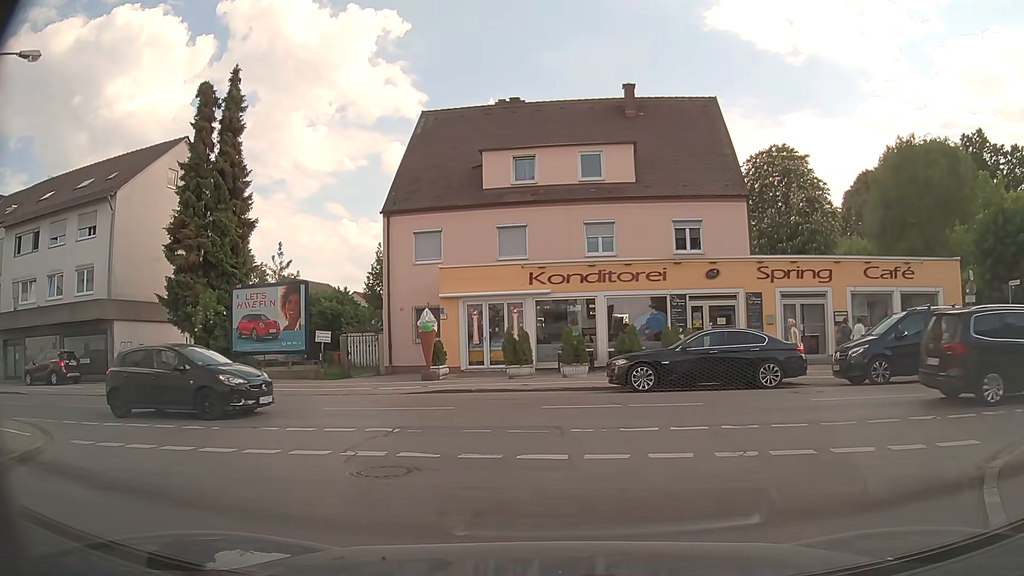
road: unclassified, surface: asphalt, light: Day
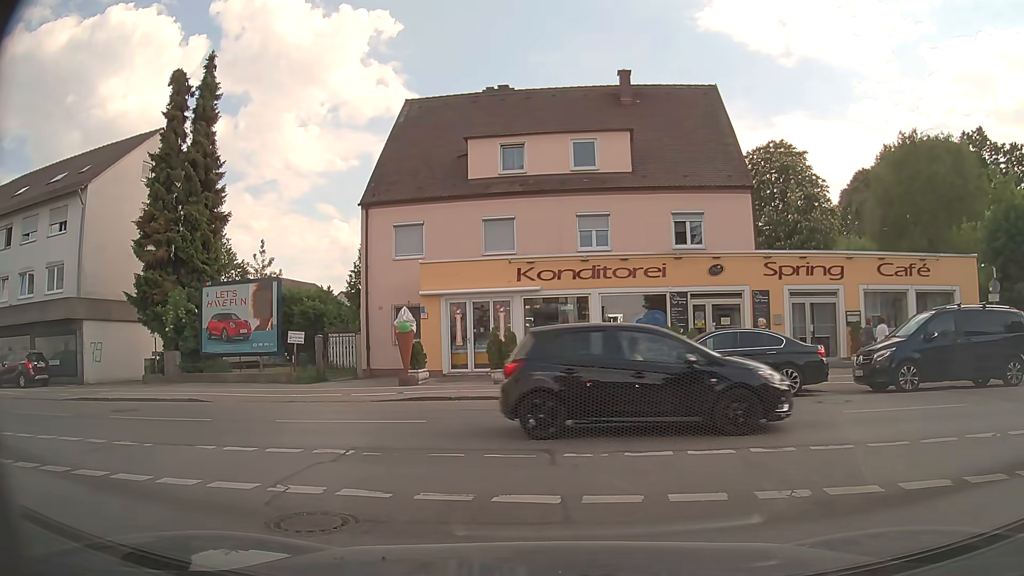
(0.0, +1.9) m; +1°
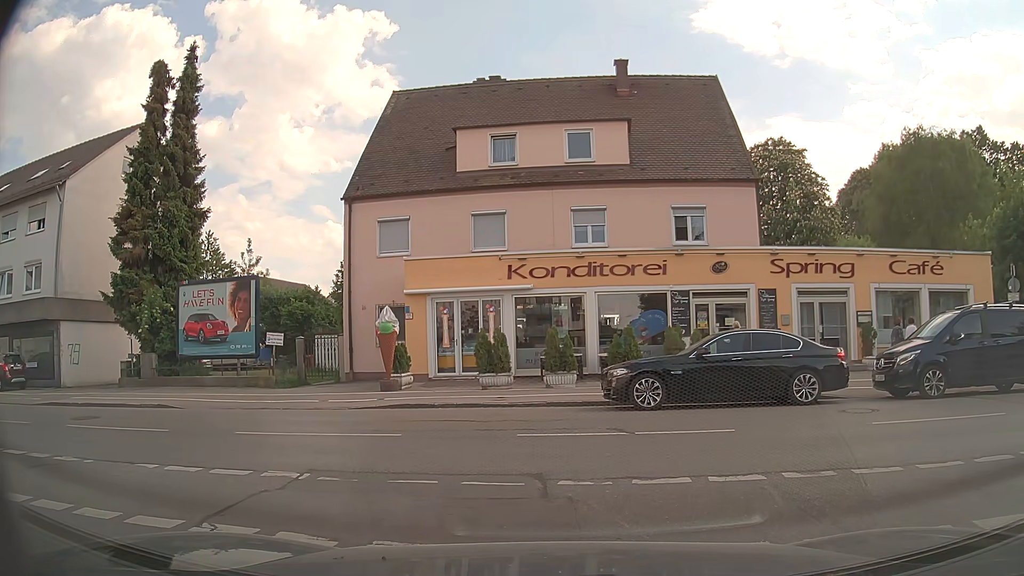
(0.0, +1.3) m; 0°
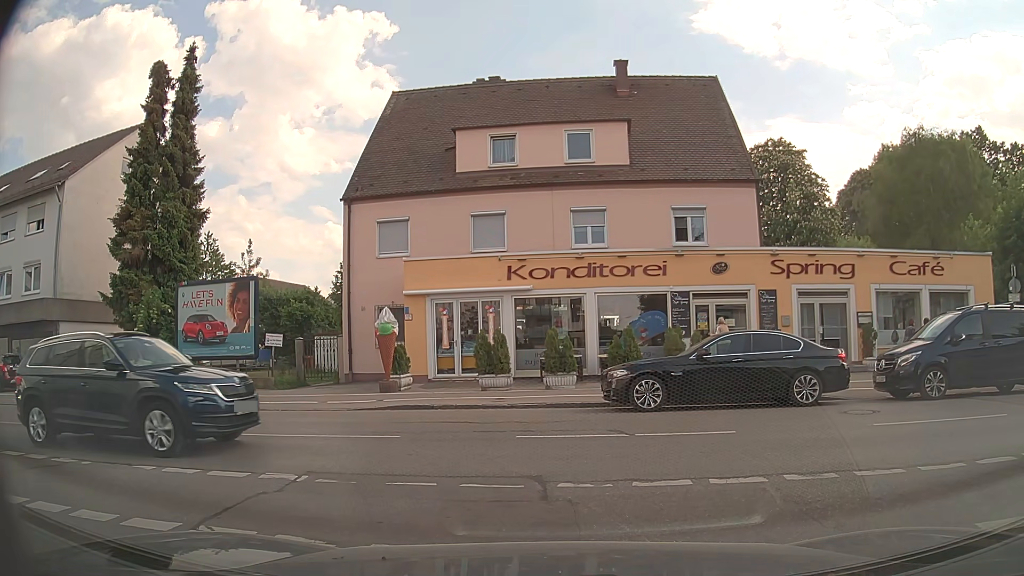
(0.0, +0.1) m; 0°
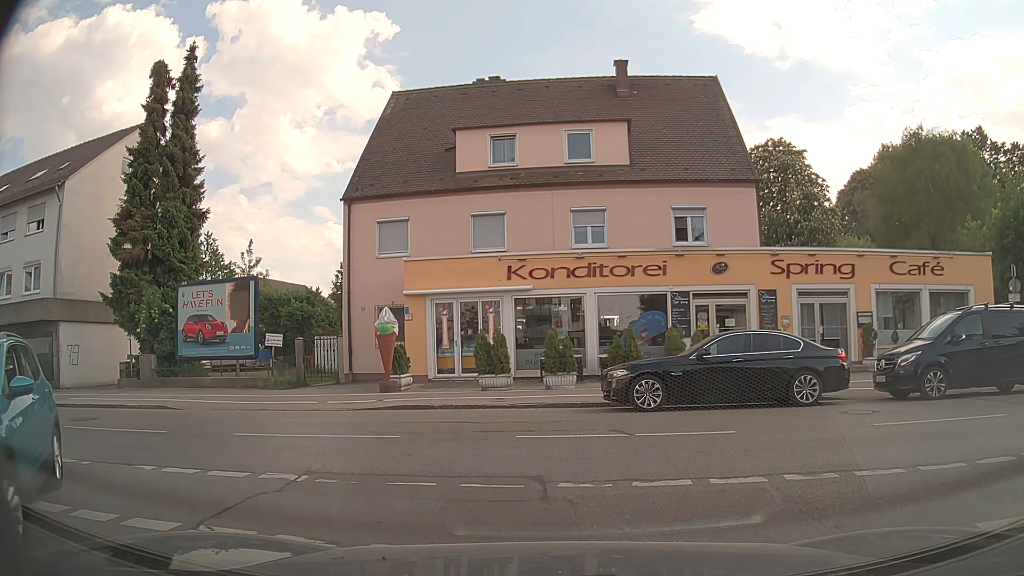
(0.0, 0.0) m; 0°
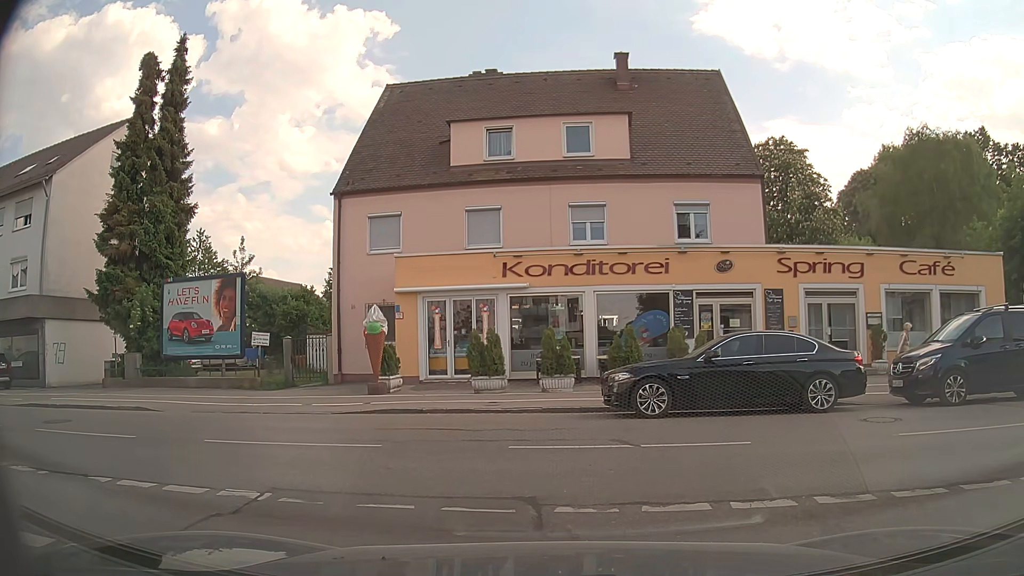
(0.0, +0.9) m; 0°
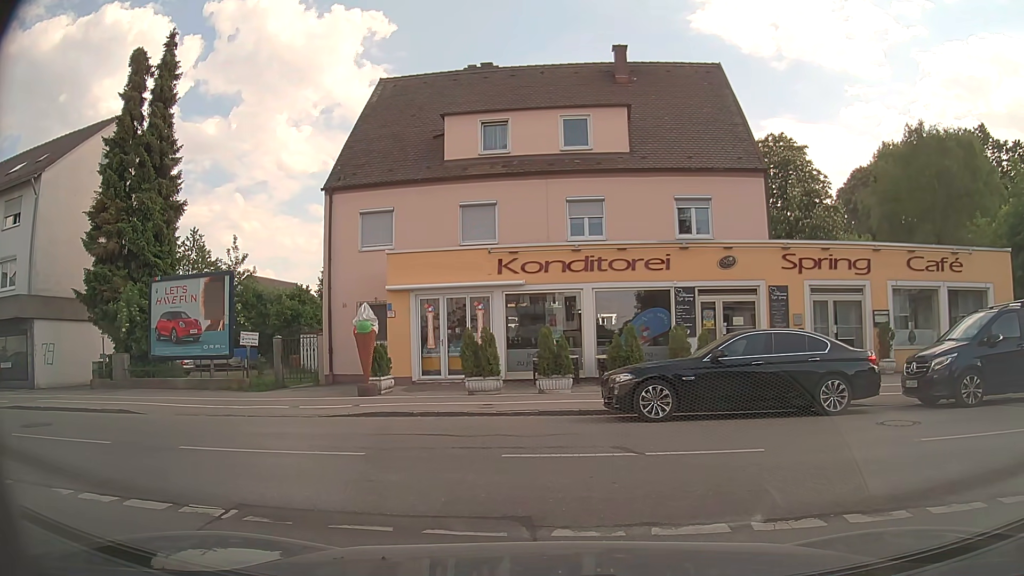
(0.0, +0.7) m; 0°
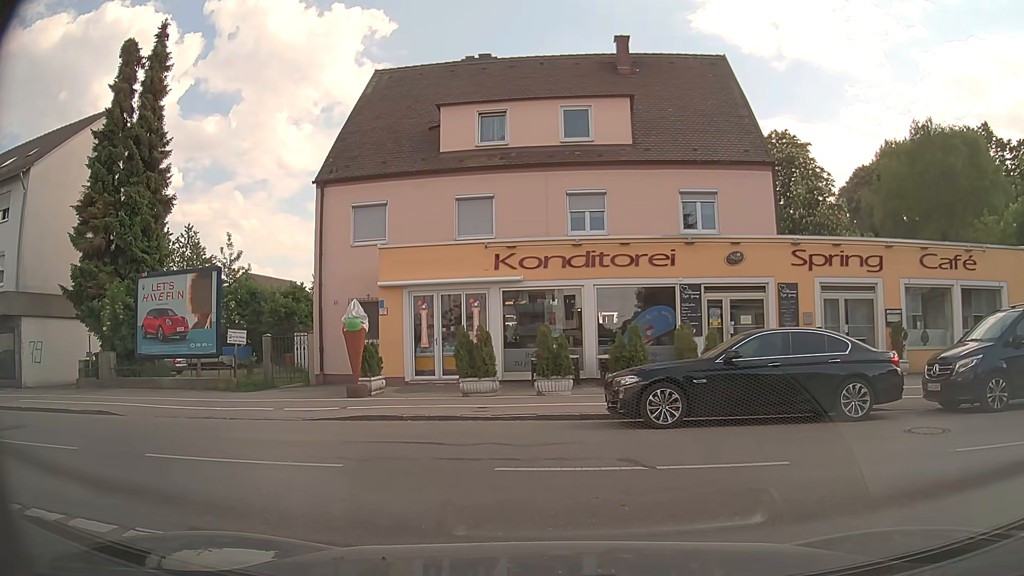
(0.0, +0.9) m; 0°
